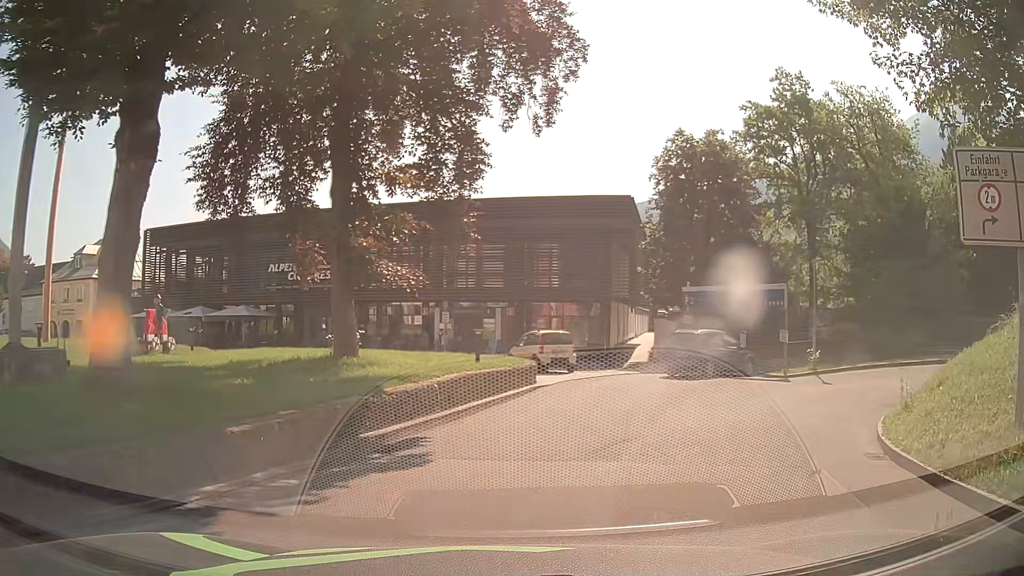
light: Day
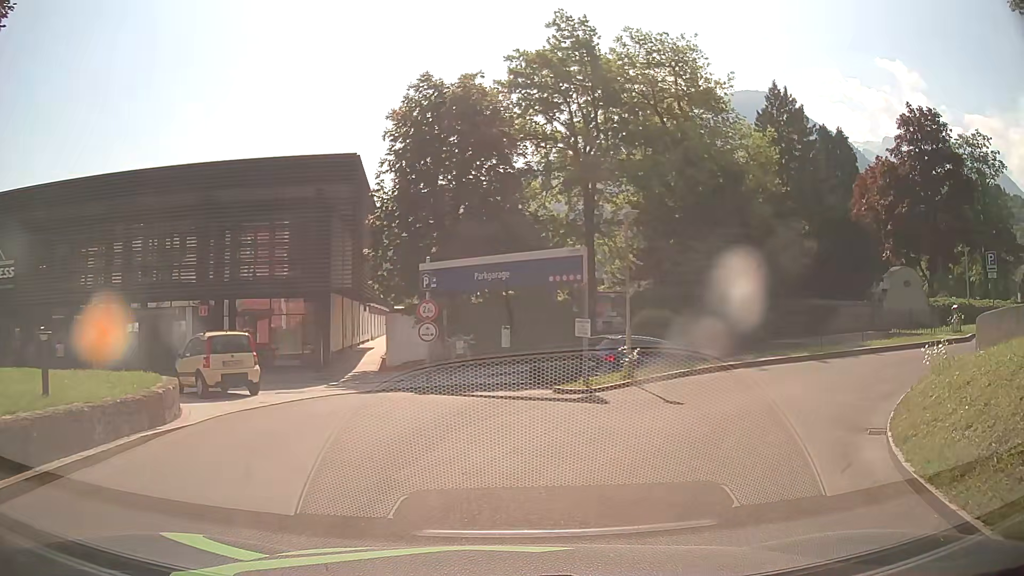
(+1.6, +8.6) m; +21°
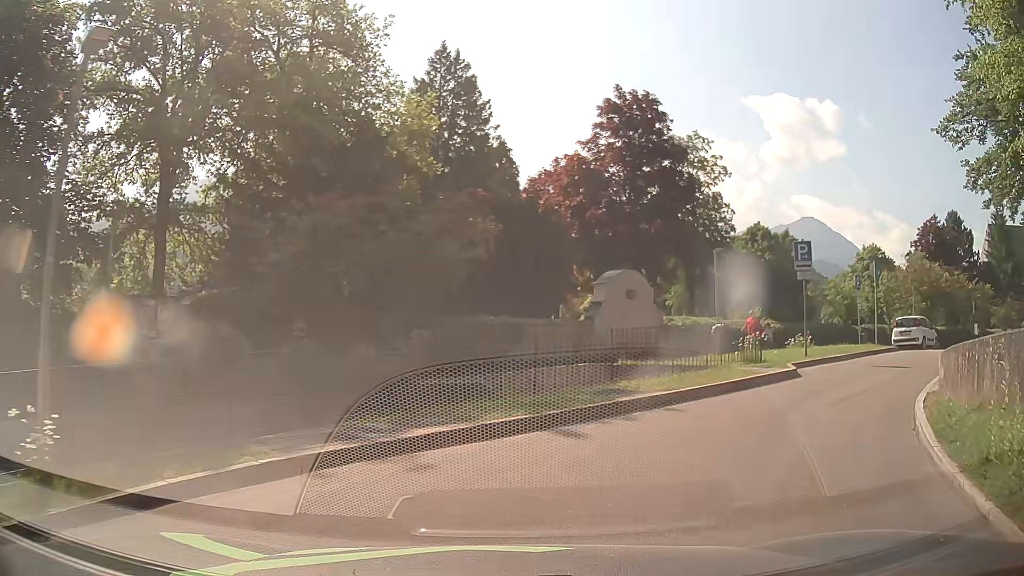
(+2.8, +10.6) m; +31°
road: service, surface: asphalt
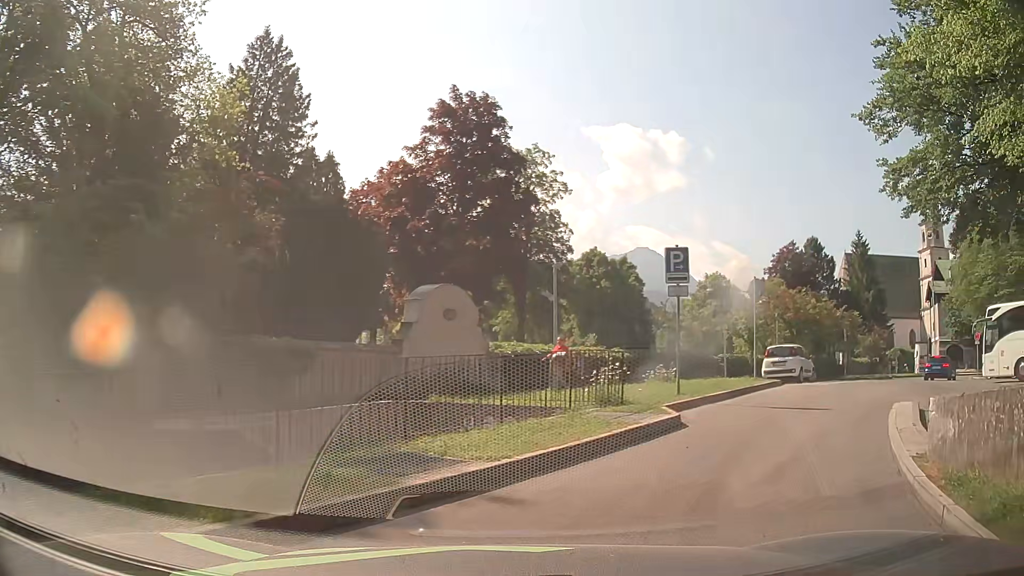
(+0.5, +4.1) m; +15°
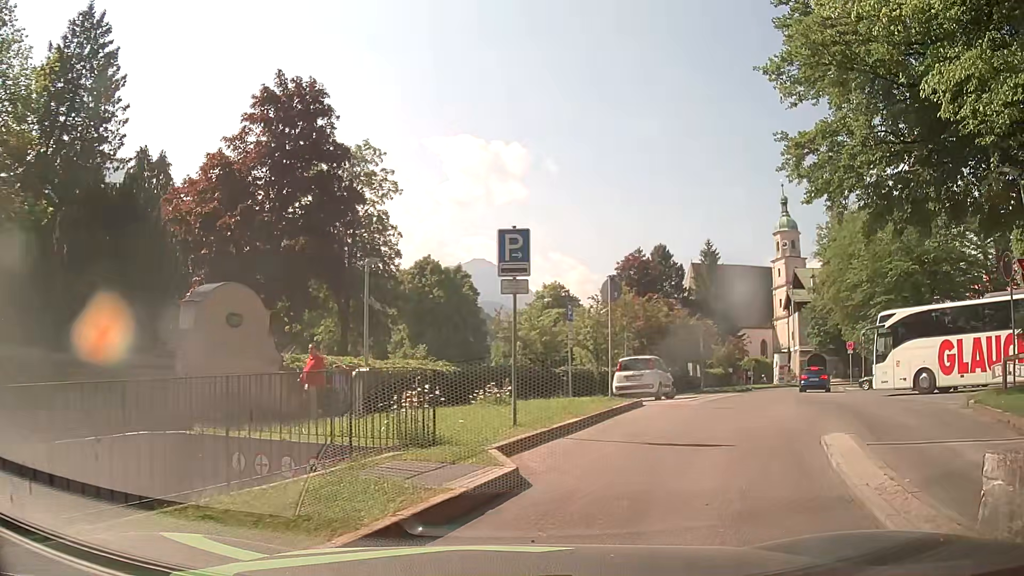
(+0.4, +3.4) m; +13°
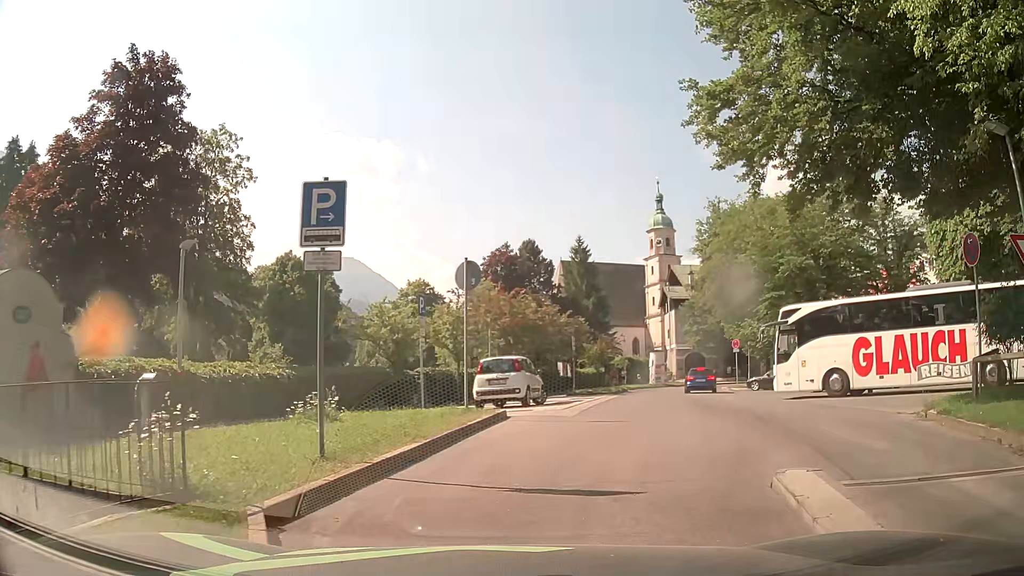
(+0.4, +3.0) m; +13°
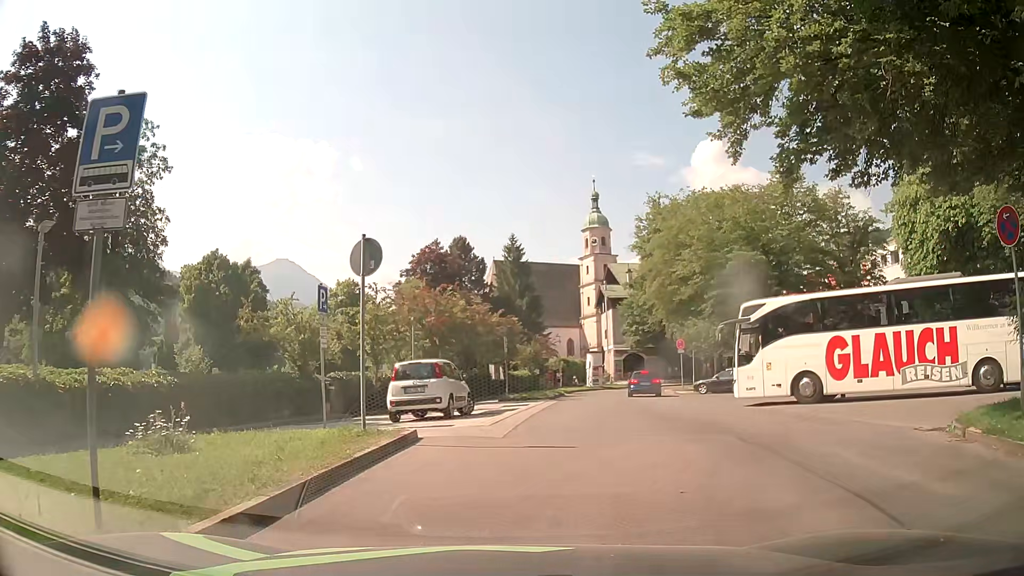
(+0.2, +3.0) m; +4°
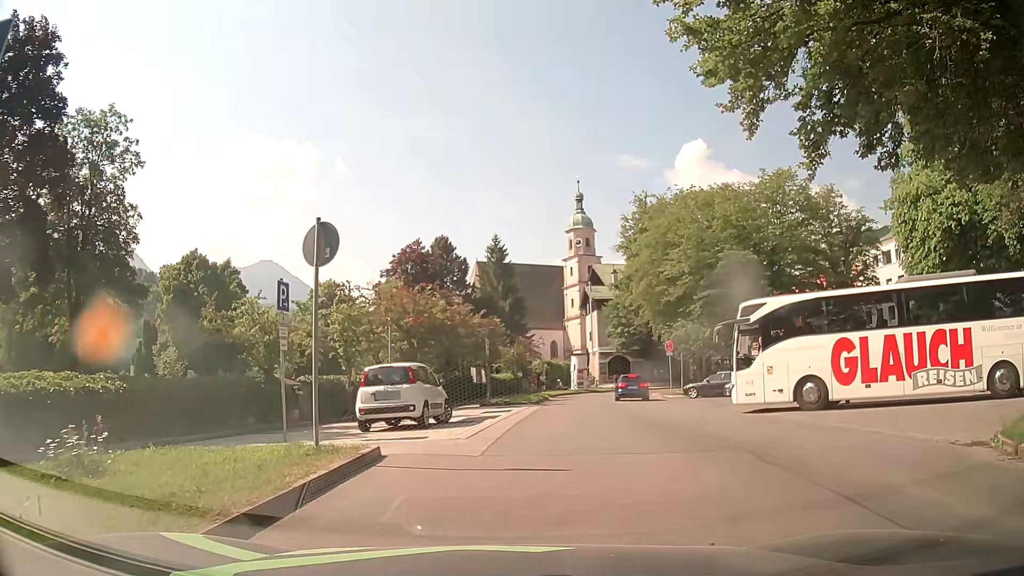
(0.0, +1.6) m; +1°
